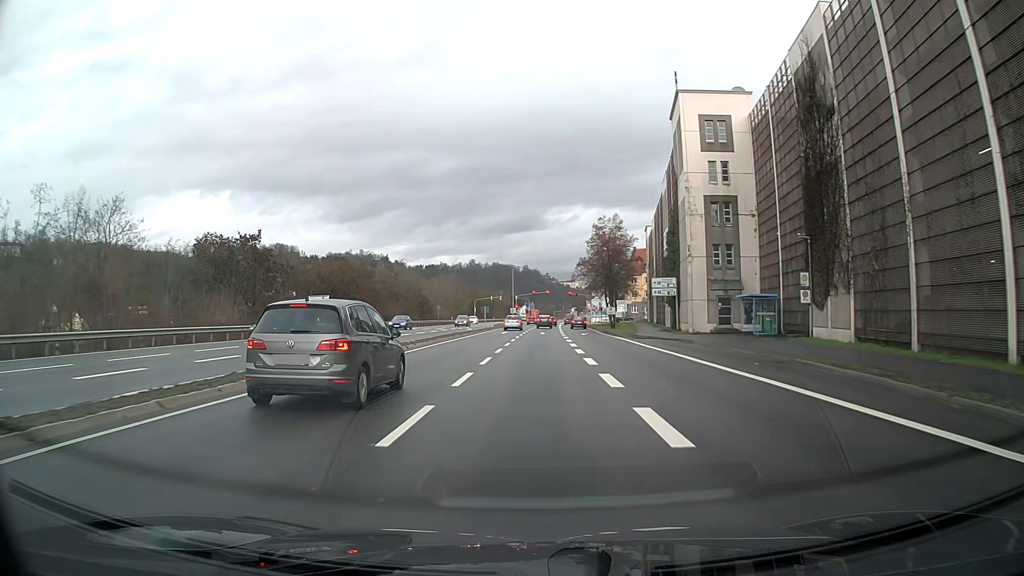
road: primary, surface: asphalt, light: Day
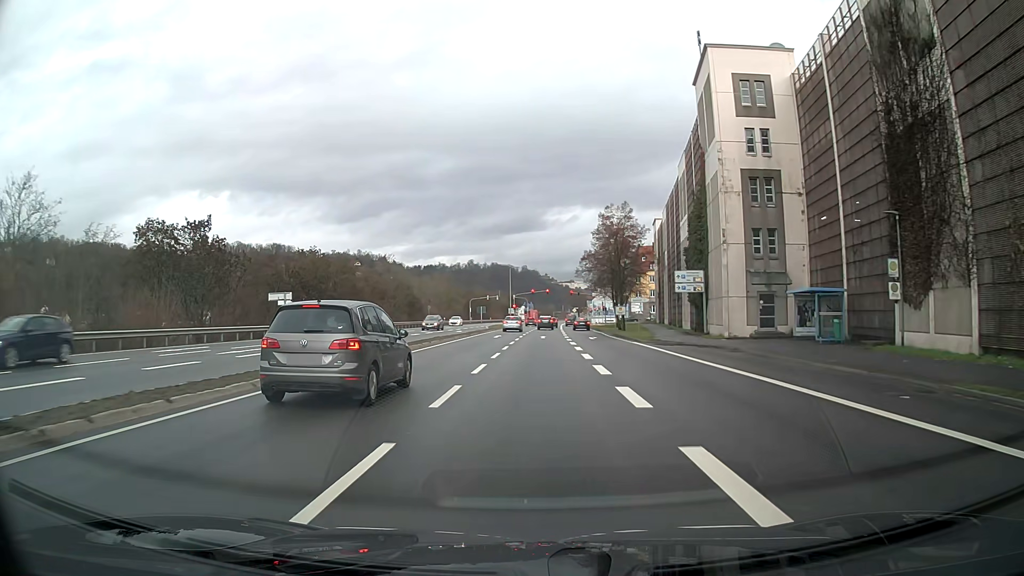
(0.0, +8.8) m; 0°
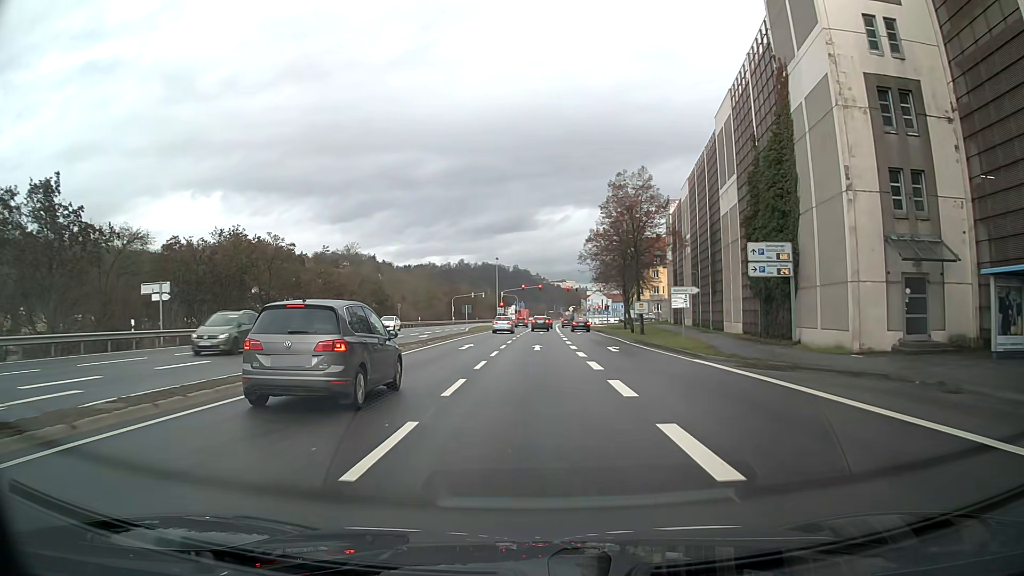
(+0.1, +16.4) m; 0°
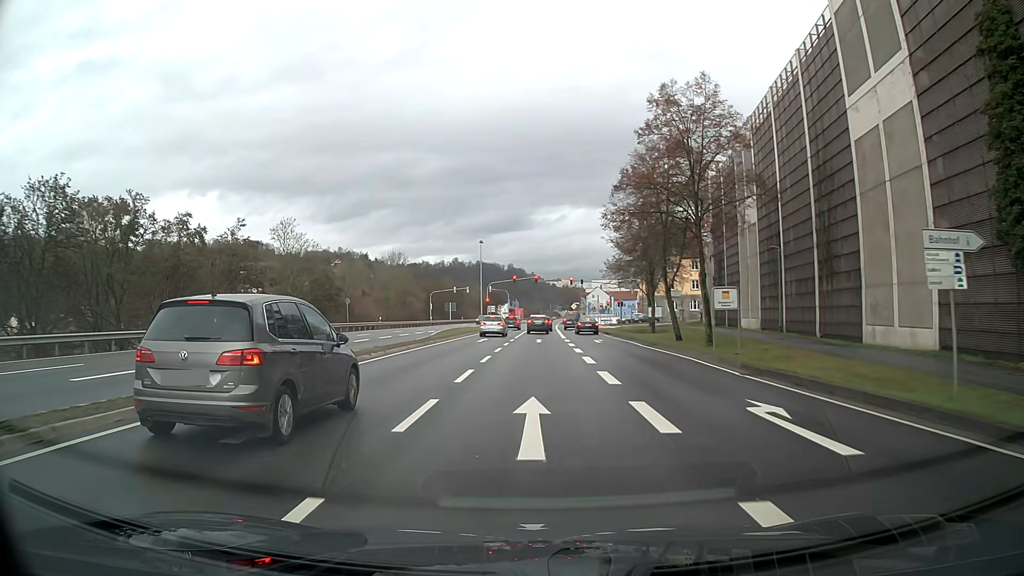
(+0.1, +21.5) m; 0°
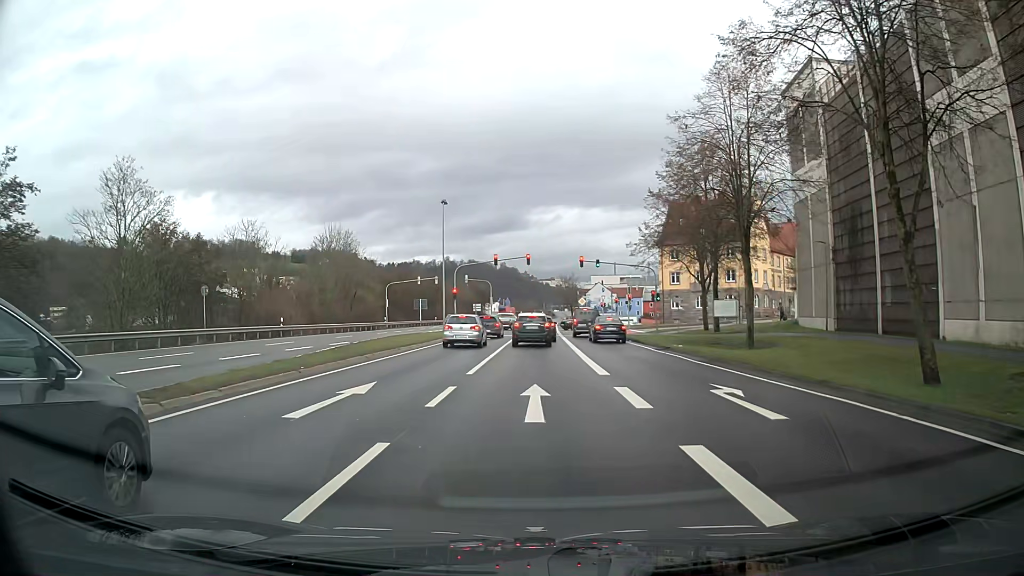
(+0.1, +27.5) m; +1°
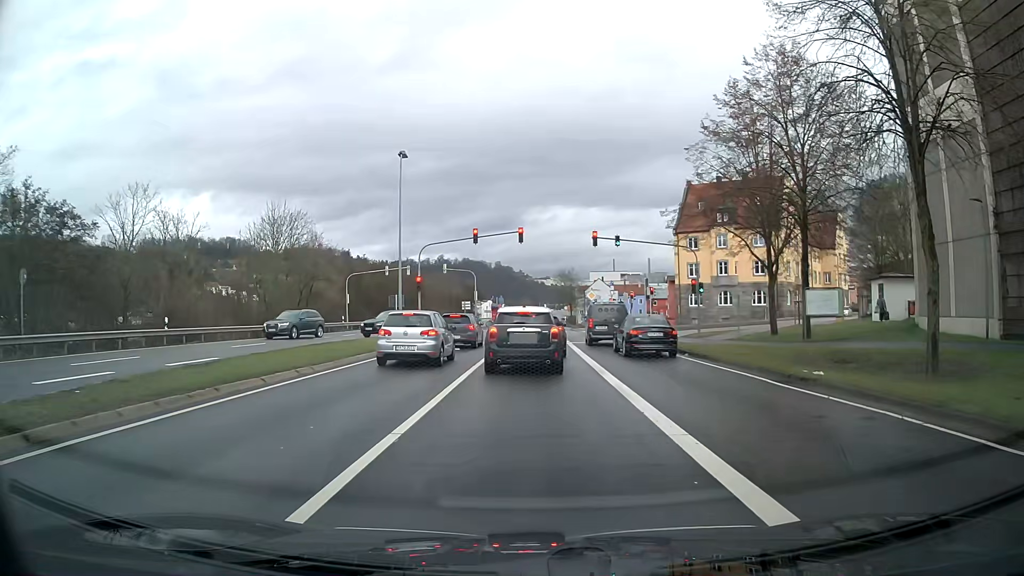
(0.0, +15.1) m; 0°
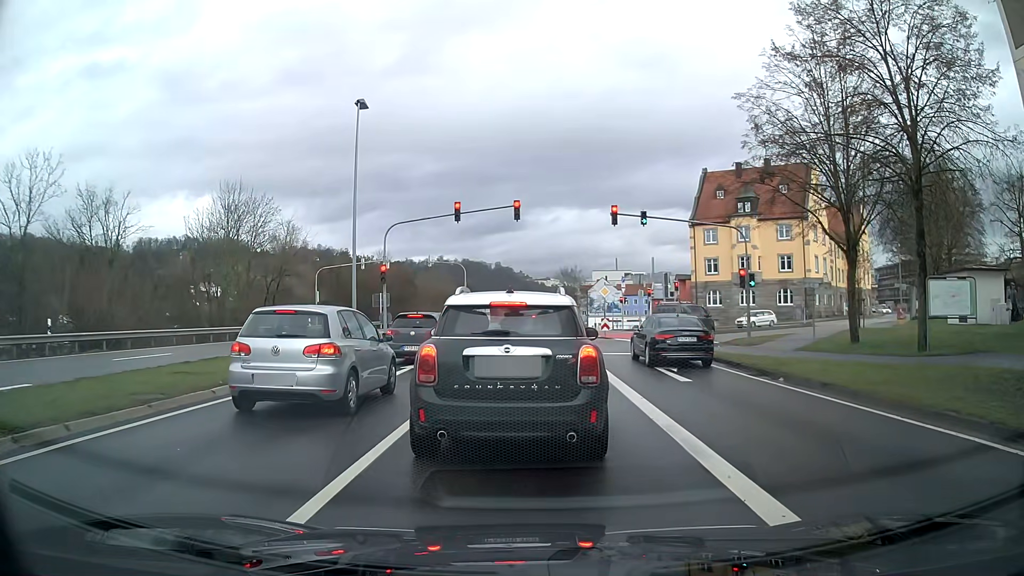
(+0.1, +9.0) m; +1°
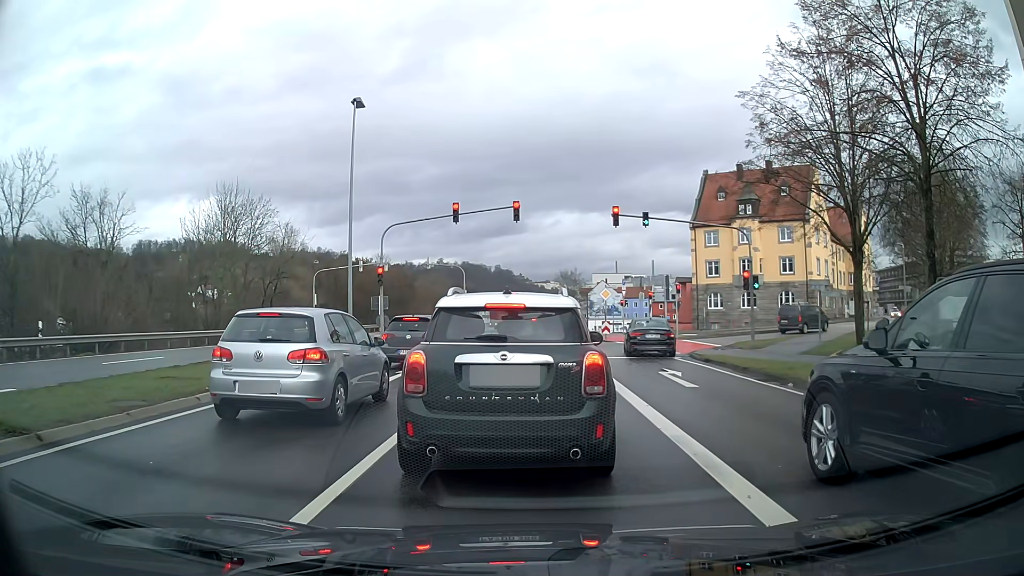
(0.0, +0.6) m; 0°
